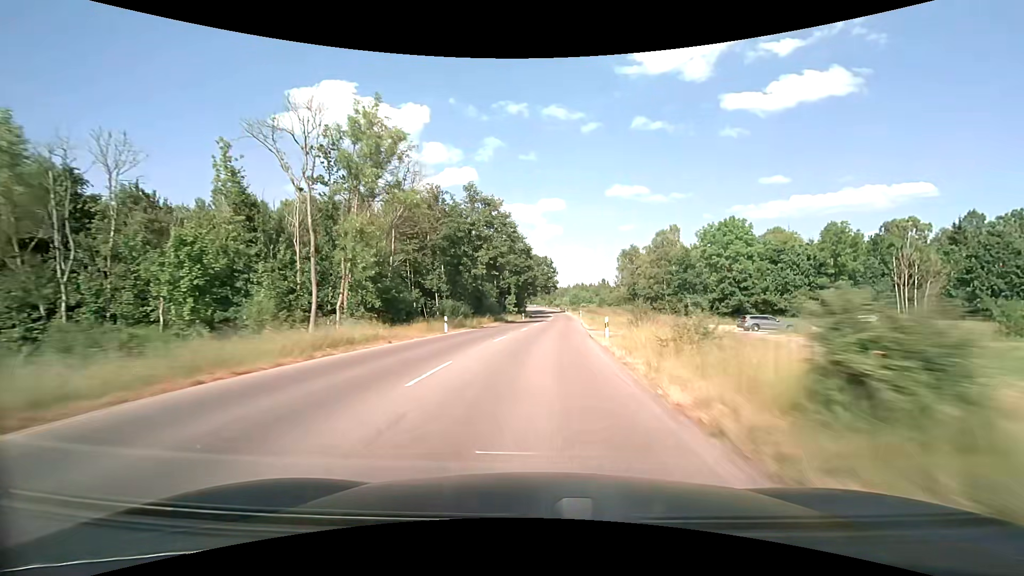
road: tertiary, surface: asphalt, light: Day
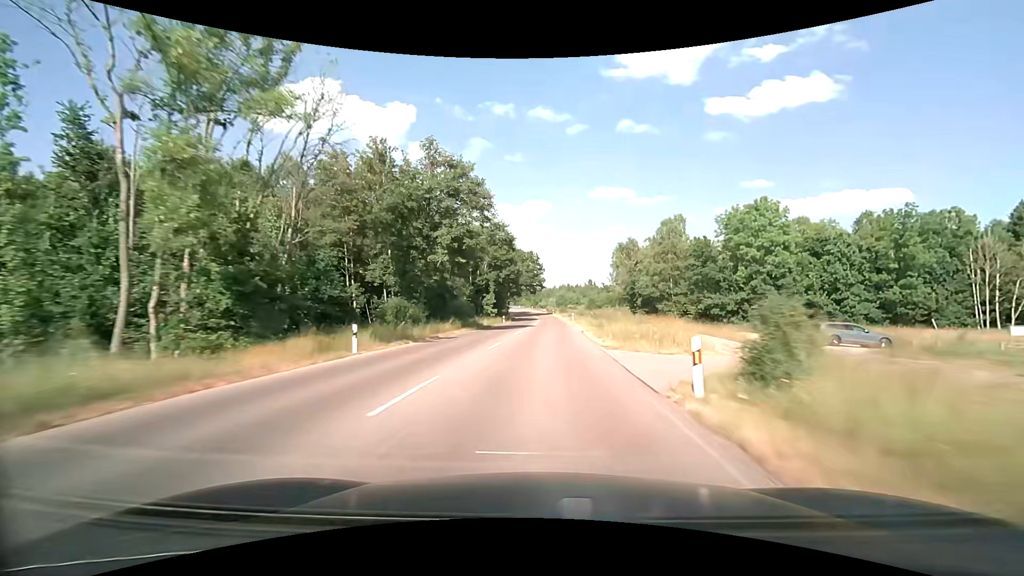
(+0.2, +13.9) m; +1°
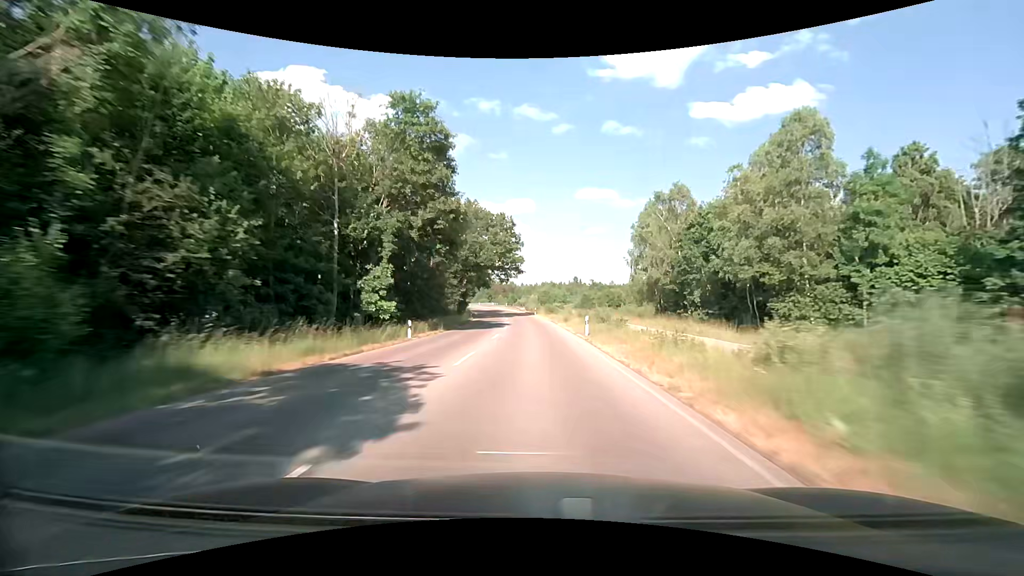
(+1.5, +41.8) m; +2°
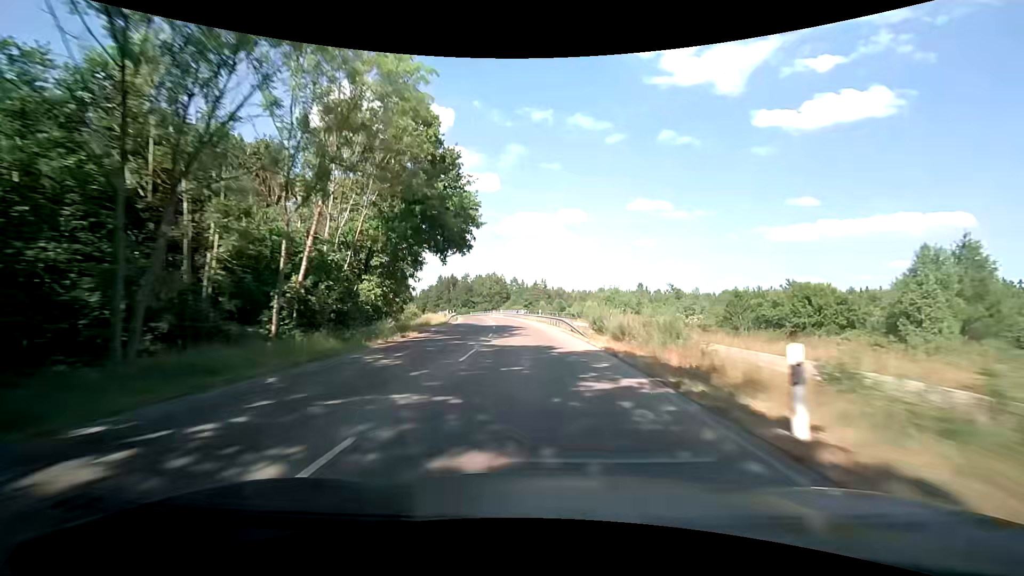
(-2.1, +71.3) m; -5°
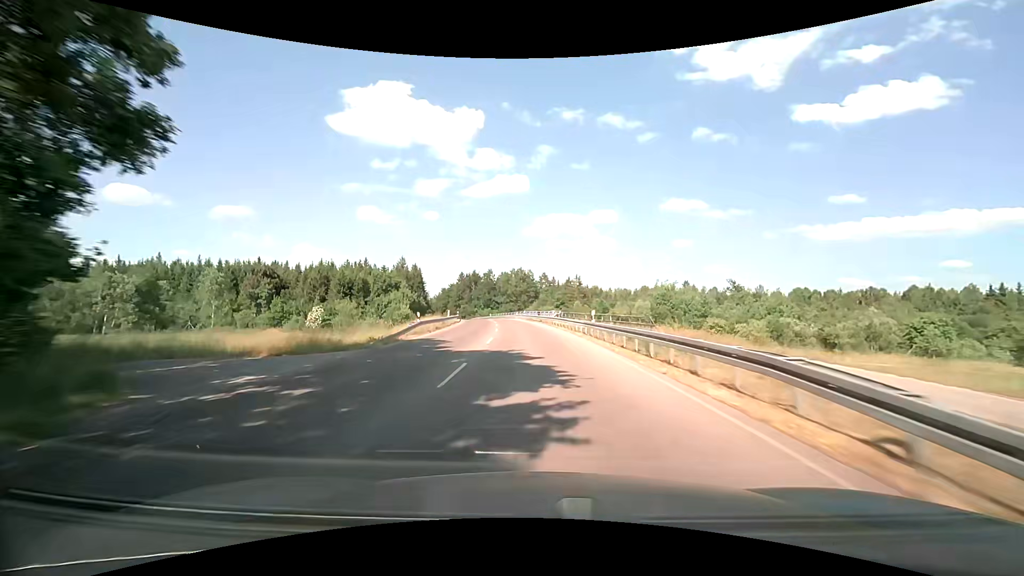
(-0.9, +28.8) m; -3°
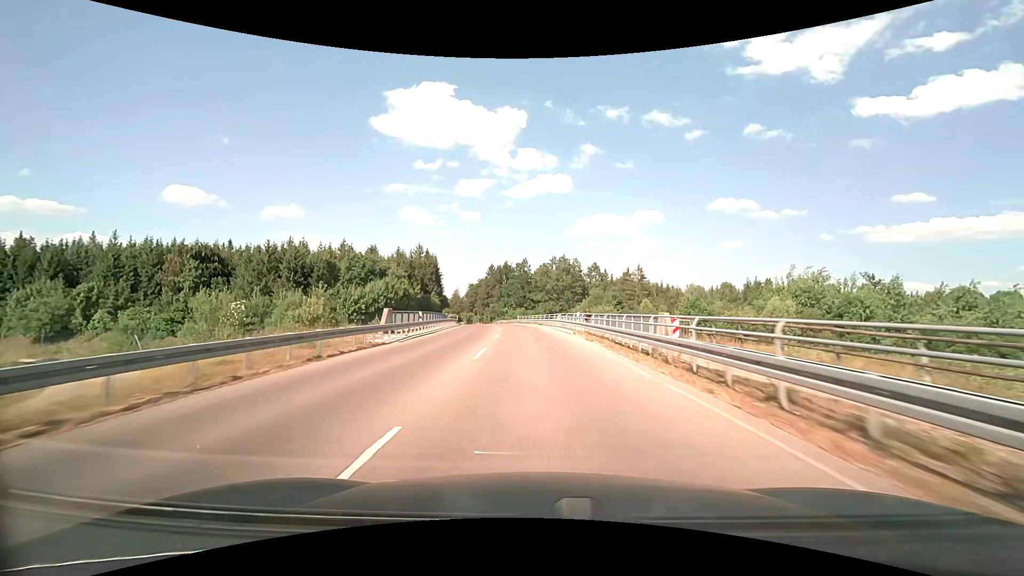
(-2.1, +43.1) m; -5°
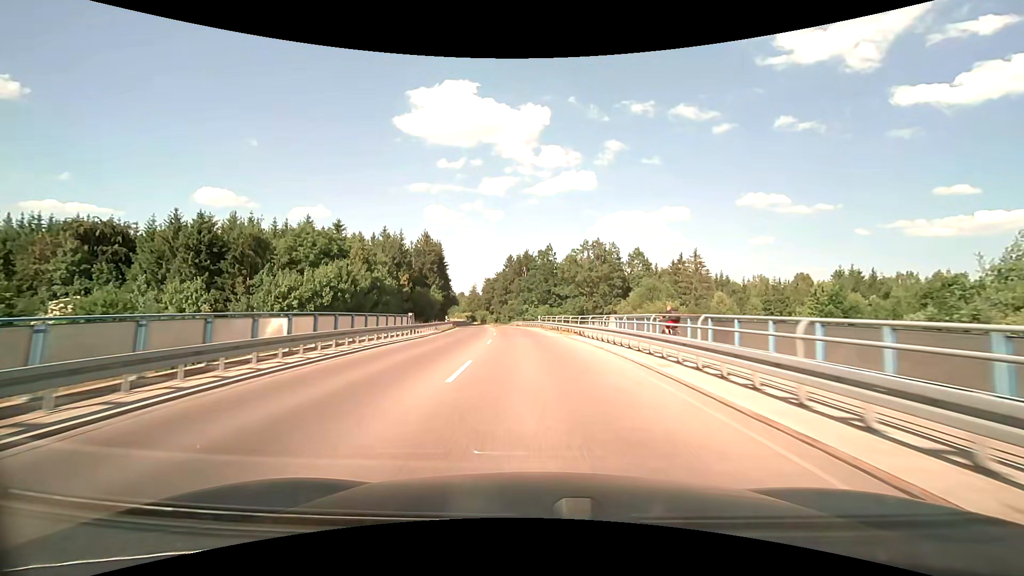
(-0.6, +28.6) m; -2°
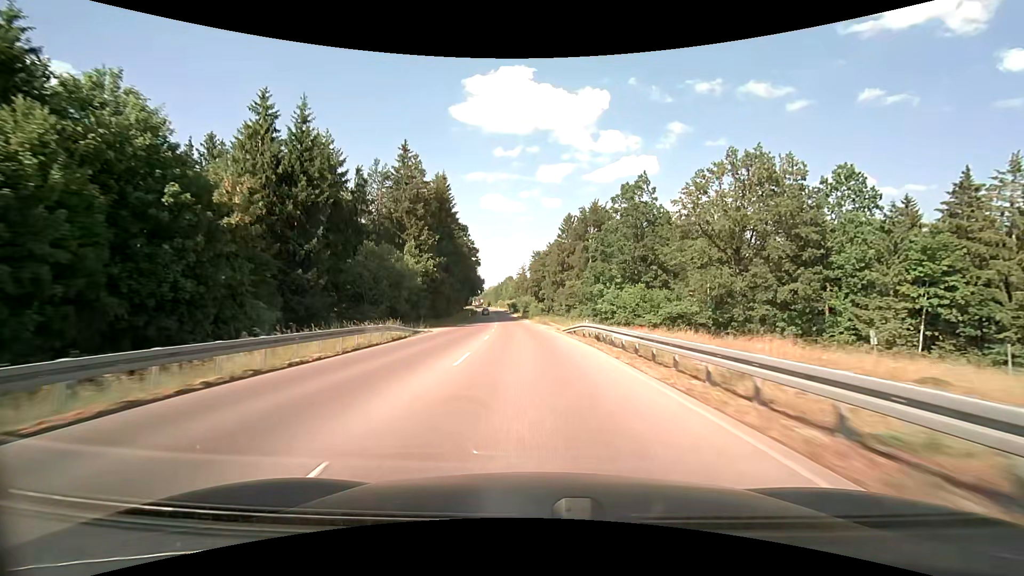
(-3.4, +56.9) m; -7°
(0, +10) (0, +20) (-1, +30) (-1, +40) (-2, +50) (-3, +60) (-4, +70) (-5, +80) (-6, +90) (-7, +100) m
